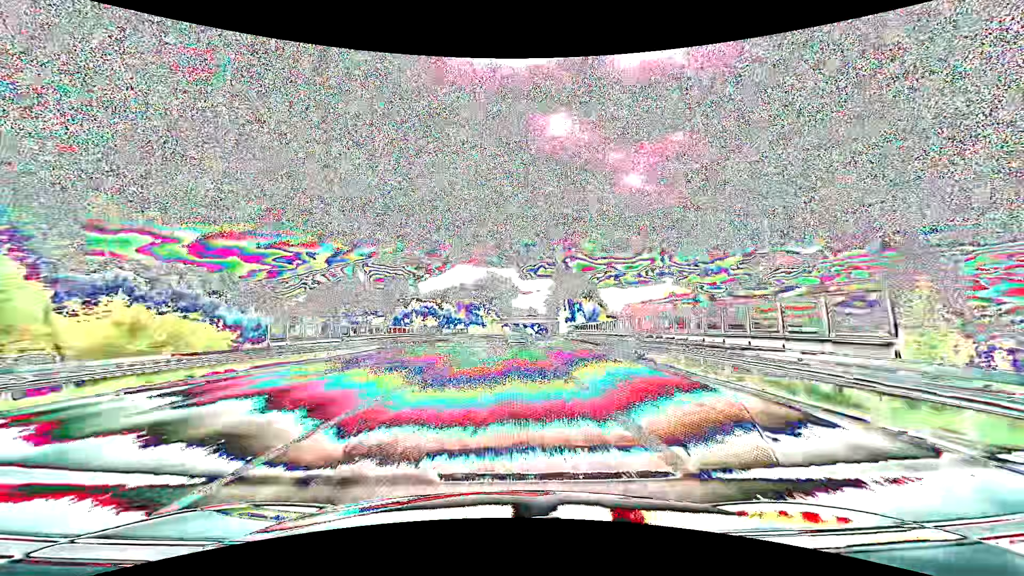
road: primary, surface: asphalt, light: Day
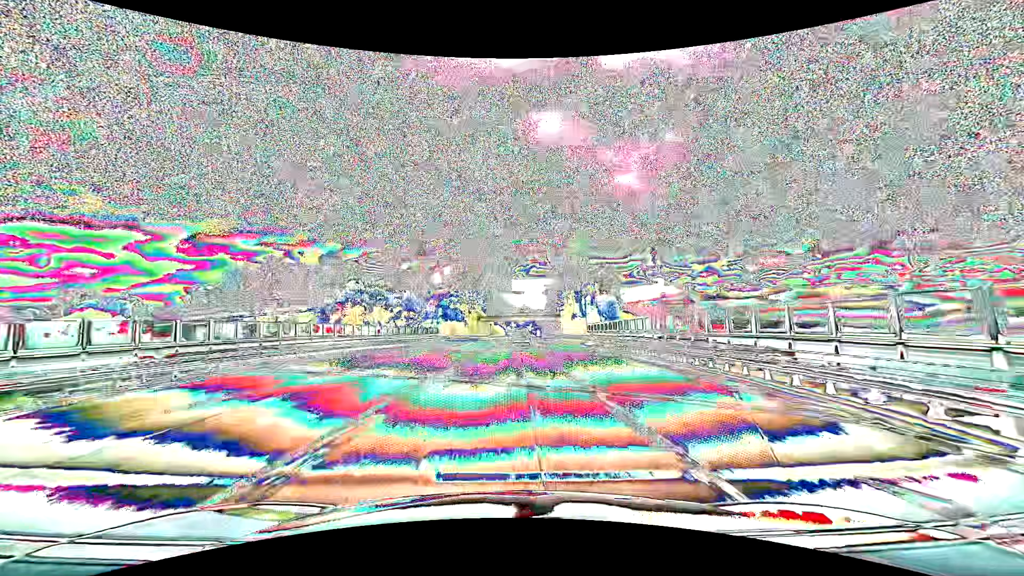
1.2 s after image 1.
(+0.3, +29.4) m; +1°
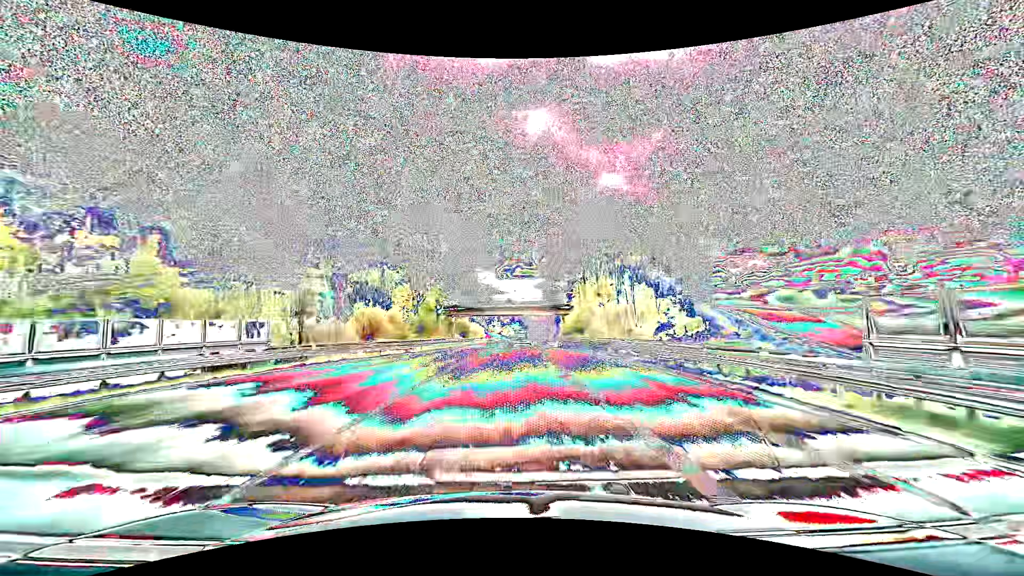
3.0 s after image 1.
(+0.8, +44.0) m; +2°
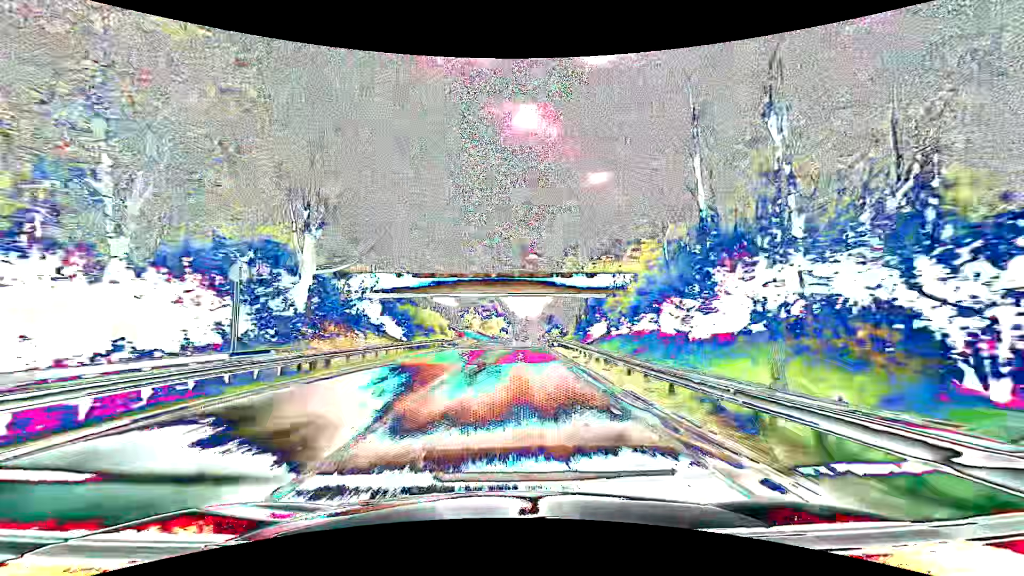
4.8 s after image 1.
(+0.8, +44.4) m; +2°
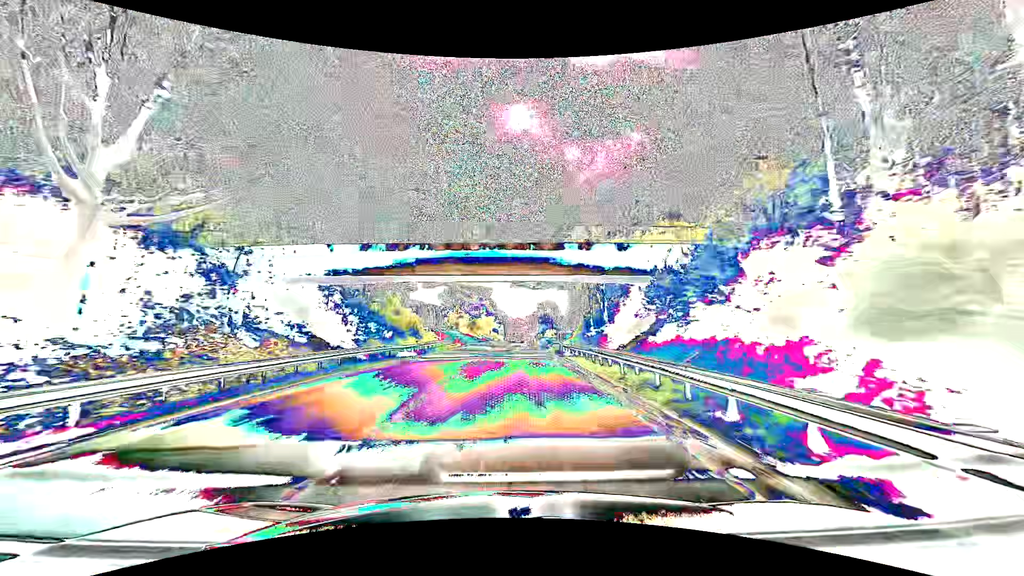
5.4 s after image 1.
(+0.1, +15.0) m; +1°
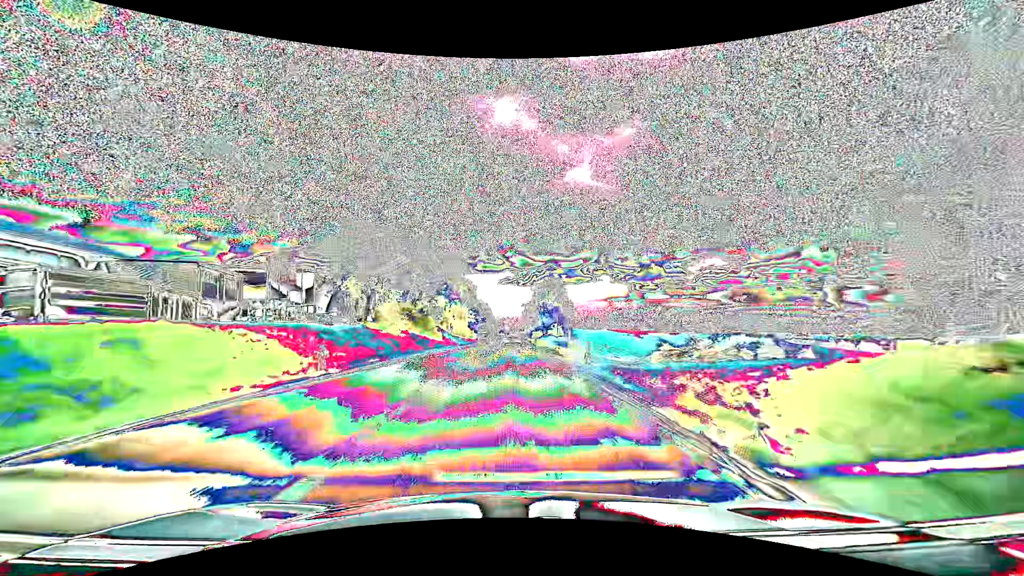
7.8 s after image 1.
(+1.2, +60.8) m; +2°
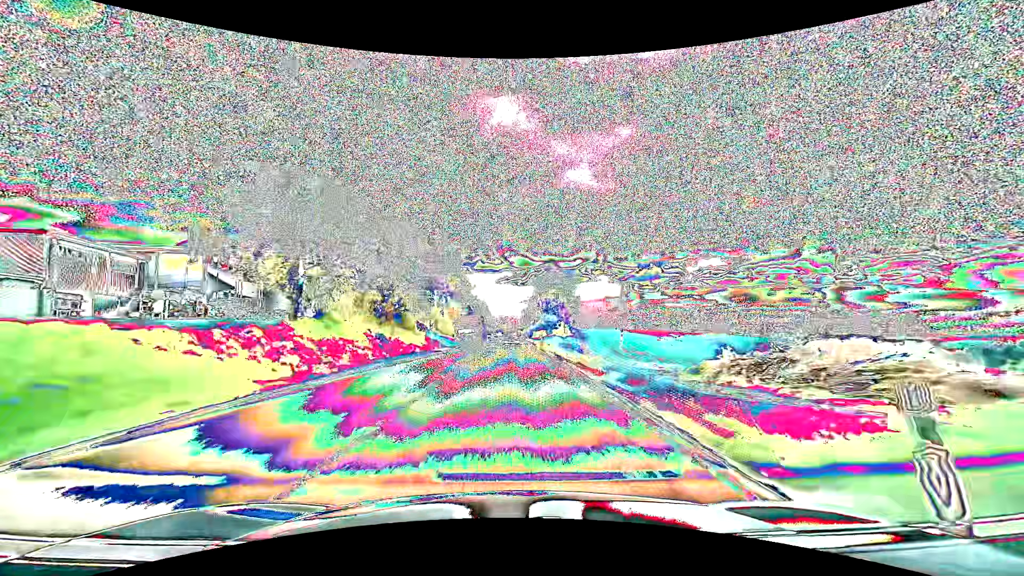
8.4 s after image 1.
(0.0, +15.4) m; 0°
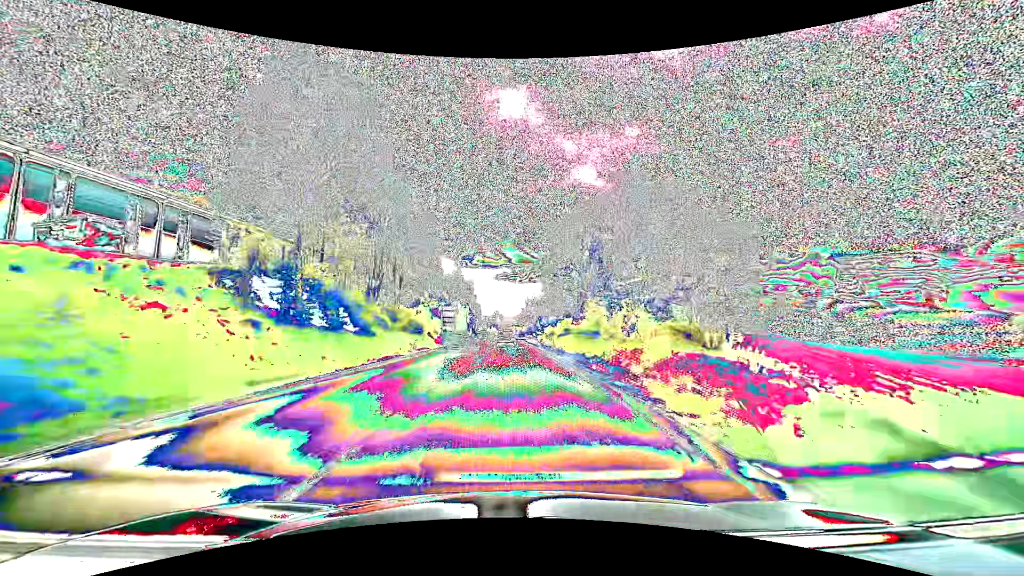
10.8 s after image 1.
(+0.1, +61.8) m; 0°
(0, +10) (0, +20) (0, +30) (0, +40) (0, +50) (0, +60) (0, +70) (0, +80) (0, +90) (0, +100) m
